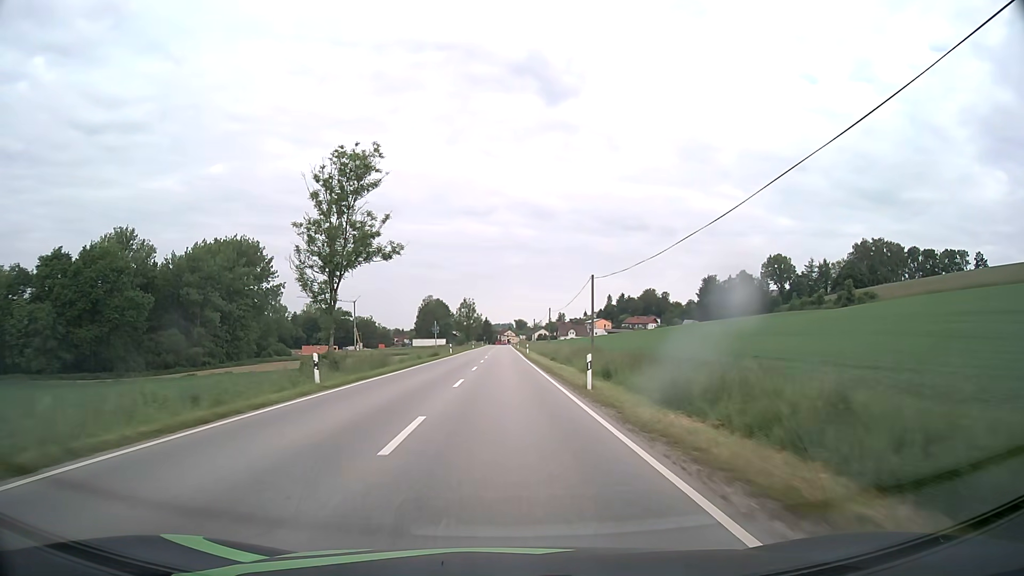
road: secondary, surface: asphalt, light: Day
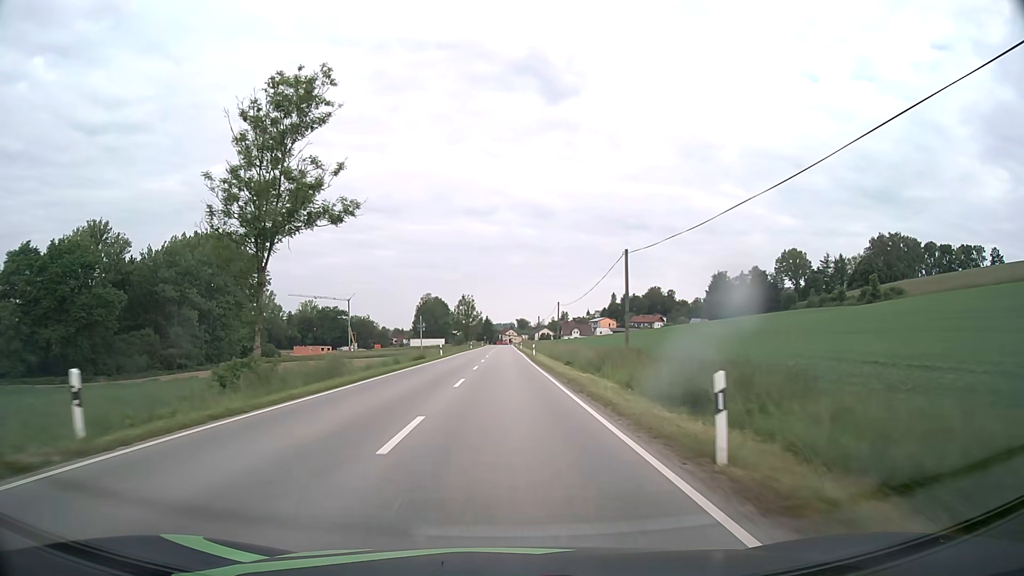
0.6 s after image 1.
(0.0, +11.9) m; 0°
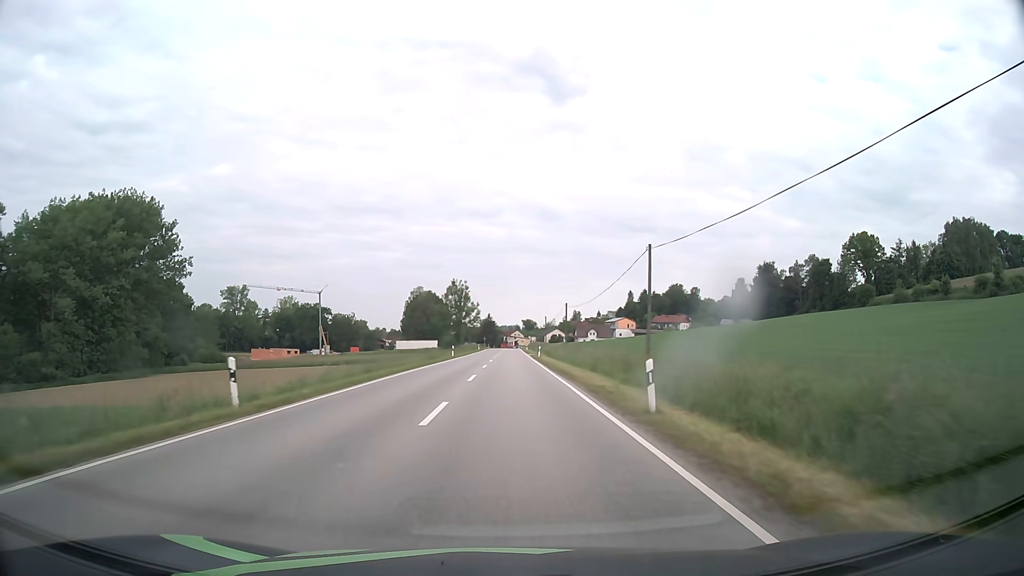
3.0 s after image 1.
(-0.2, +45.0) m; -1°
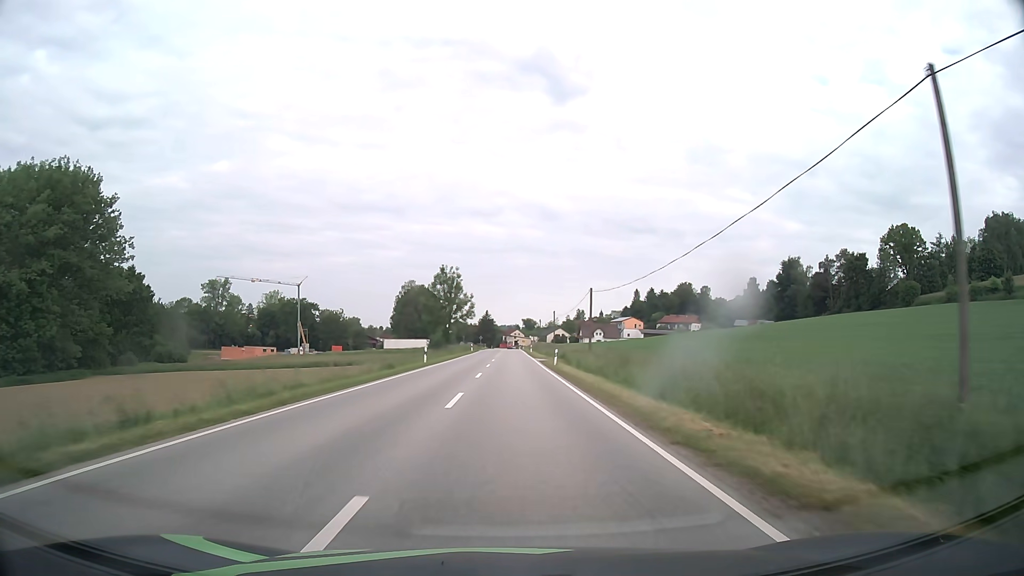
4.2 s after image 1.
(0.0, +20.8) m; 0°
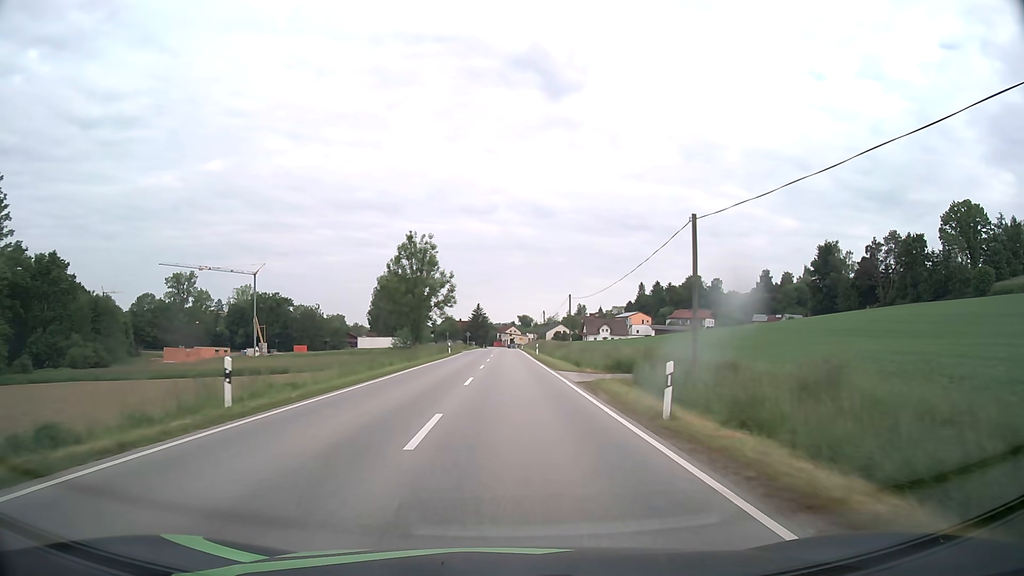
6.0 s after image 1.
(+0.1, +29.3) m; +1°
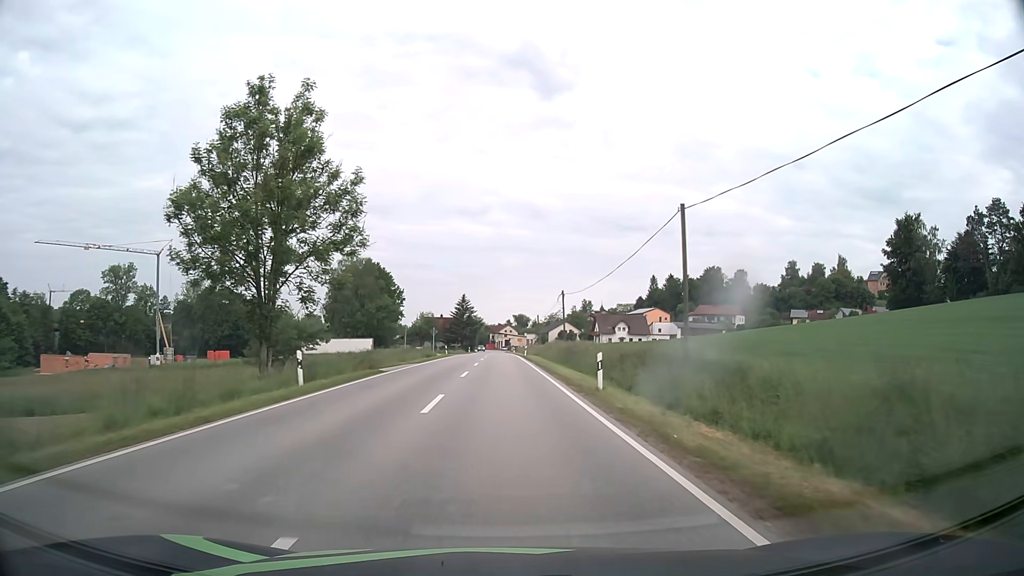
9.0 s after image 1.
(+0.2, +43.5) m; 0°
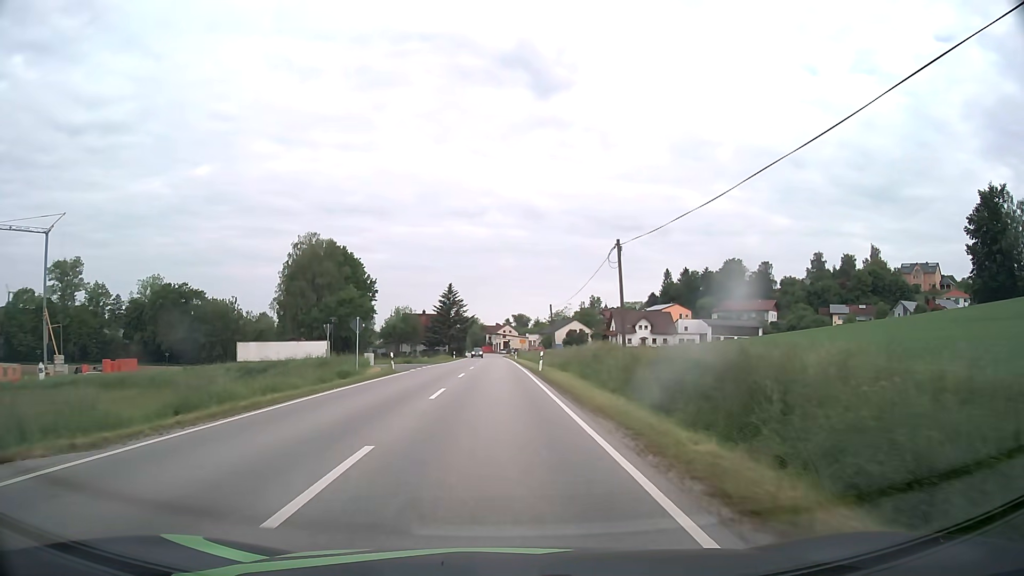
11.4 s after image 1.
(+0.1, +31.7) m; 0°
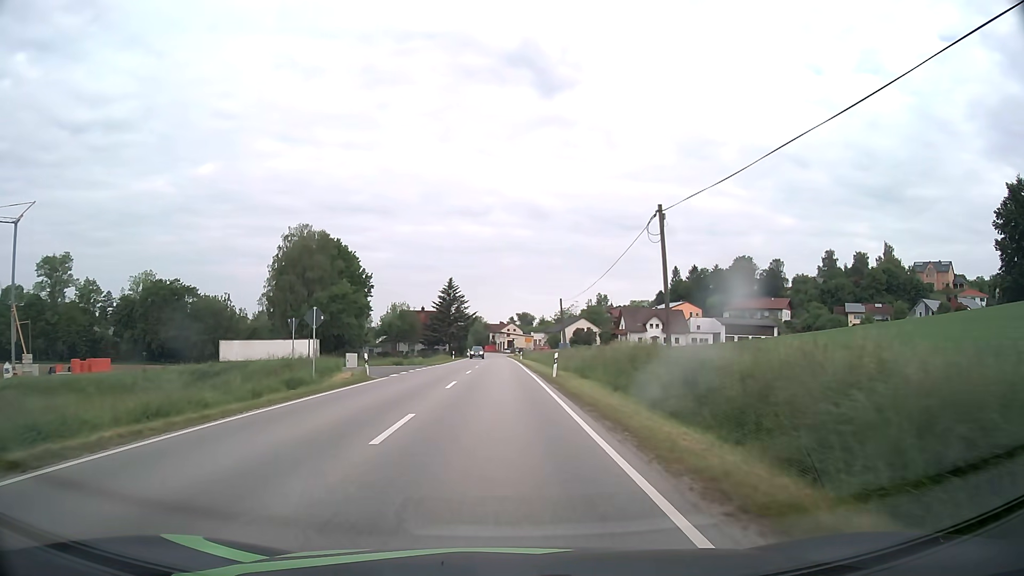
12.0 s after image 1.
(0.0, +7.8) m; 0°
